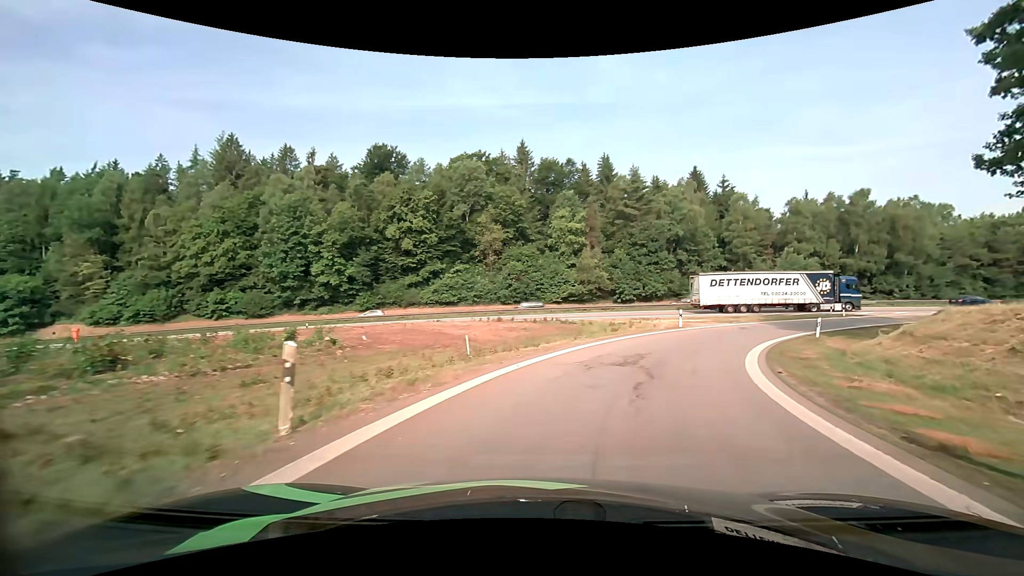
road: motorway_link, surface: asphalt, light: Day
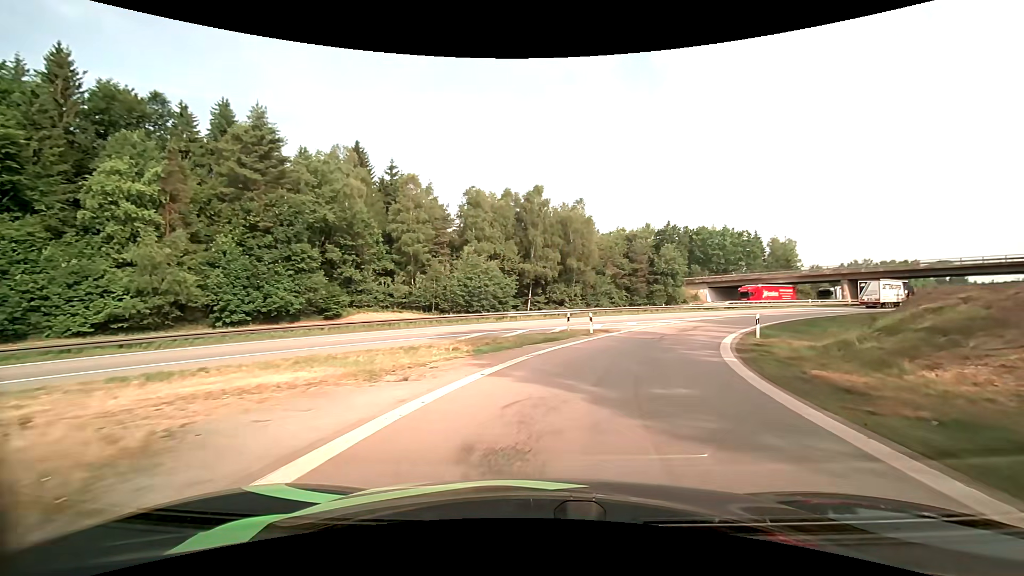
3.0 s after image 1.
(+9.5, +28.4) m; +36°
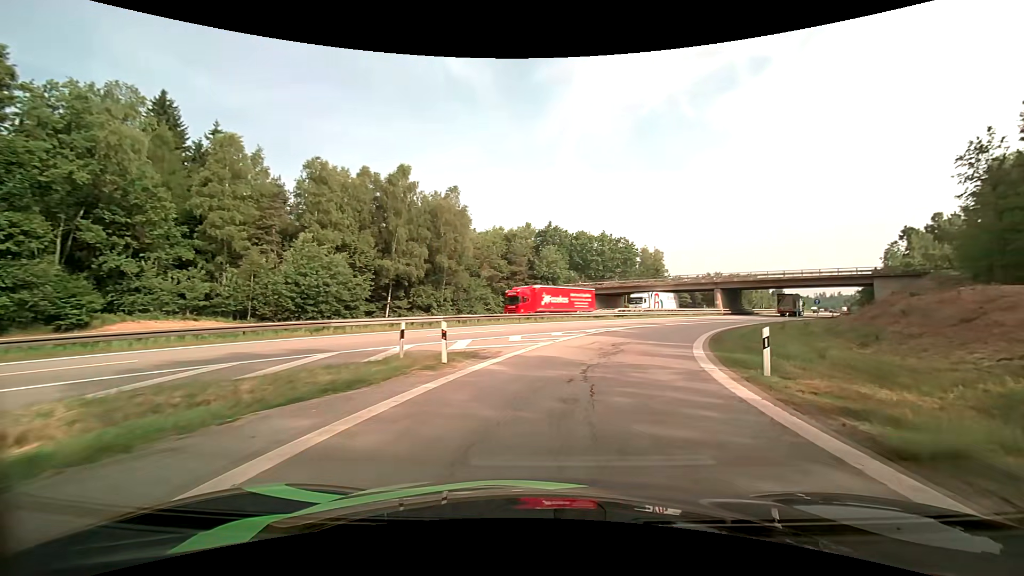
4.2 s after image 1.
(+1.5, +12.5) m; +14°
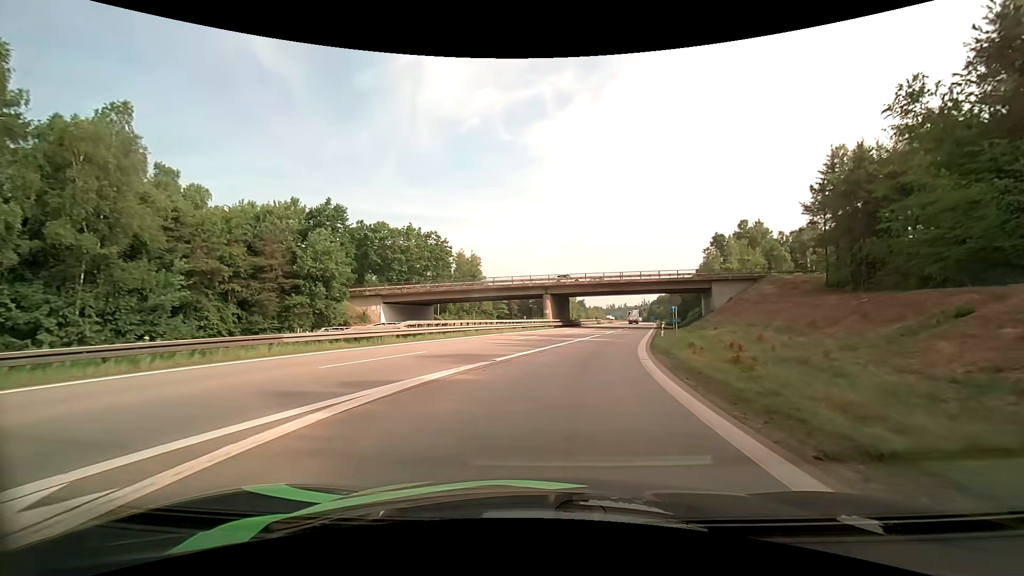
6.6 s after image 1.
(+5.2, +24.5) m; +21°
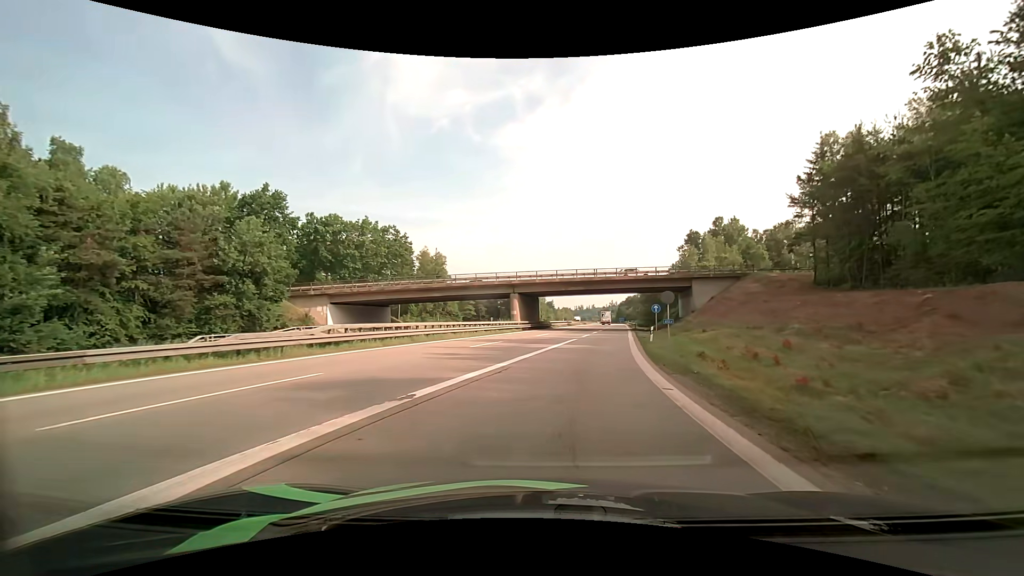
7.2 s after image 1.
(+0.2, +6.8) m; +3°
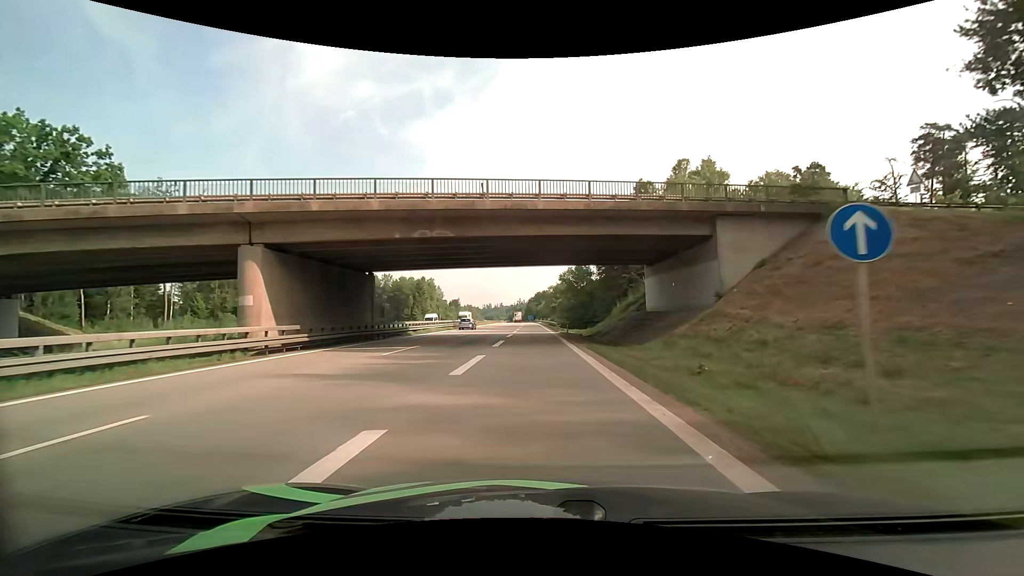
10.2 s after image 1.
(+5.2, +40.4) m; +11°
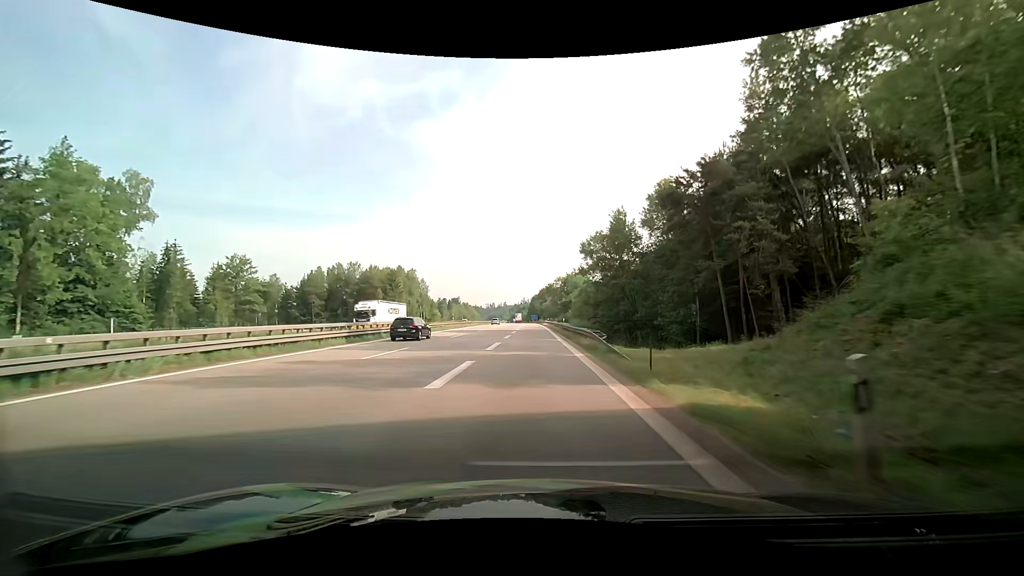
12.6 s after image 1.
(+0.3, +38.5) m; +1°
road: motorway
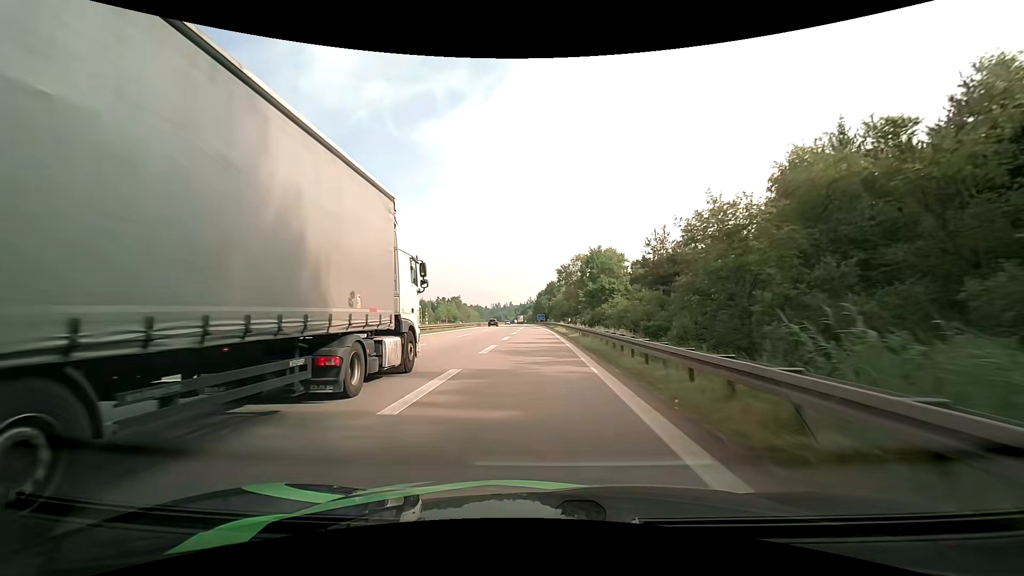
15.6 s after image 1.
(-1.4, +50.9) m; -2°
